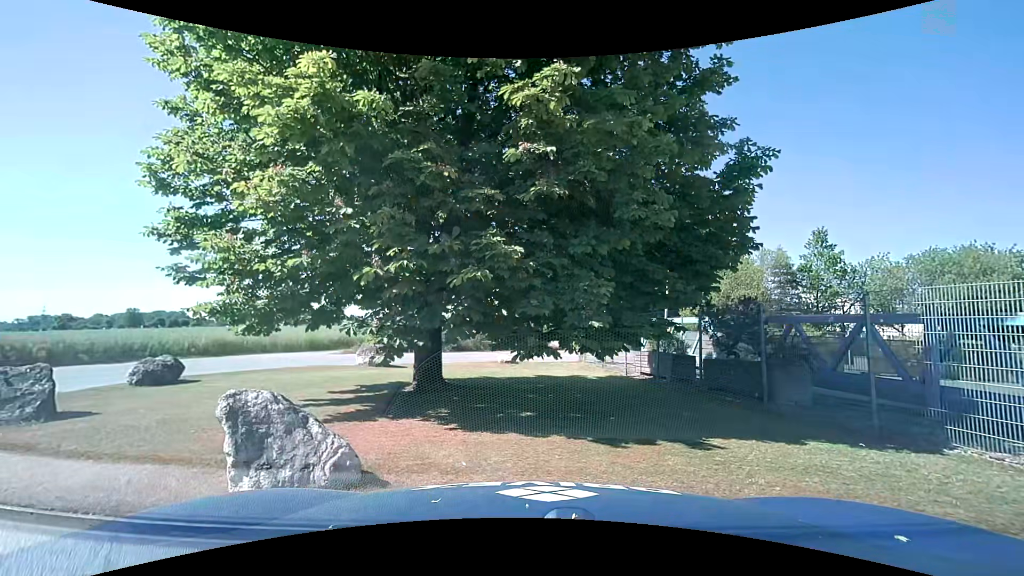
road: service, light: Day
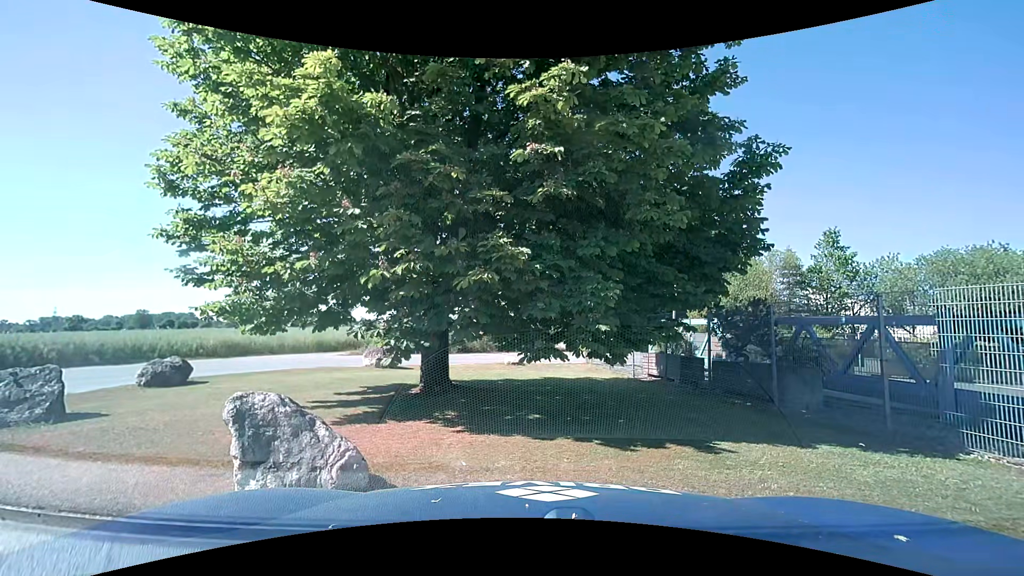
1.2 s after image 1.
(0.0, +0.1) m; 0°
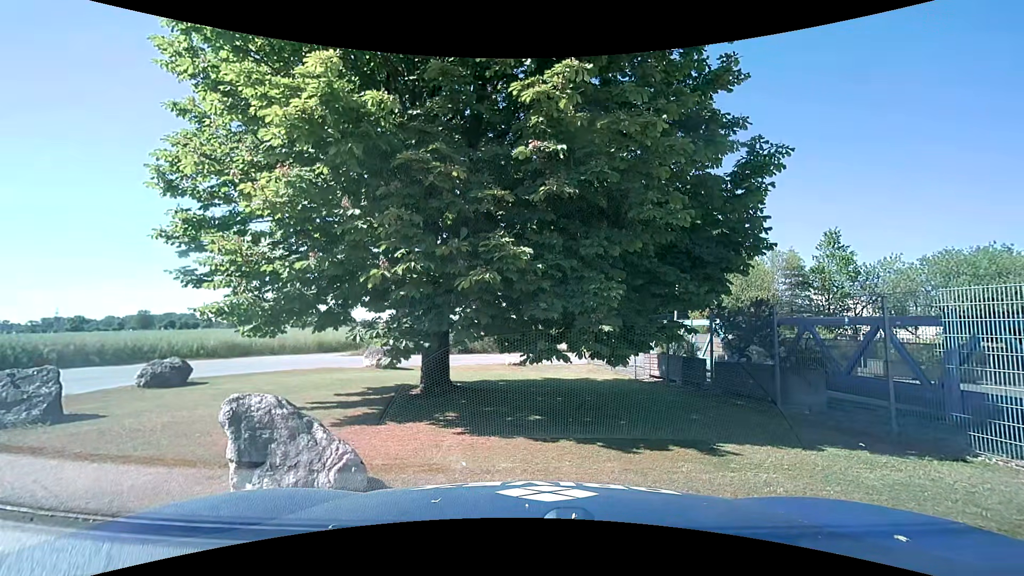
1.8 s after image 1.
(0.0, 0.0) m; 0°
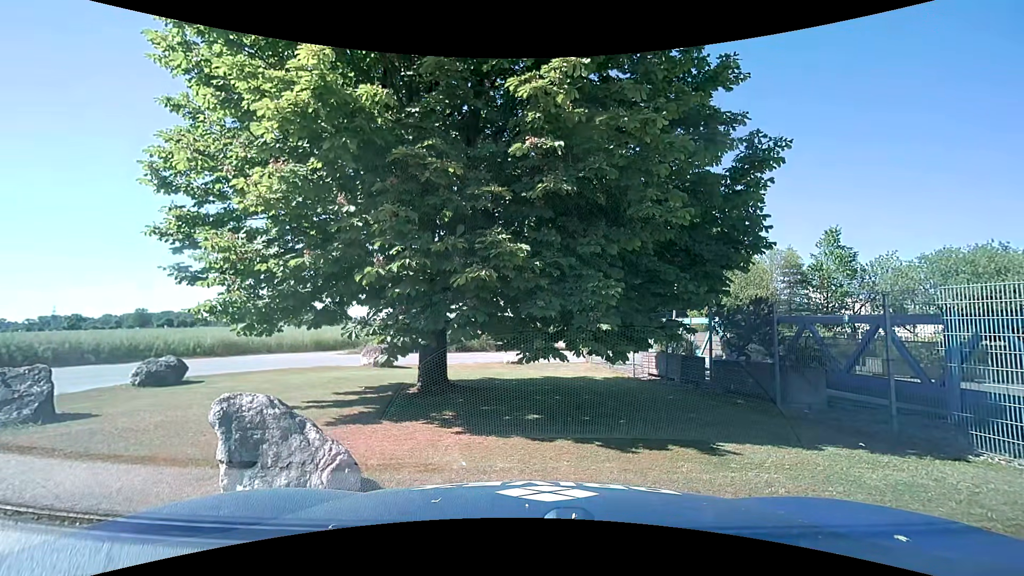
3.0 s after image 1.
(0.0, +0.1) m; 0°
